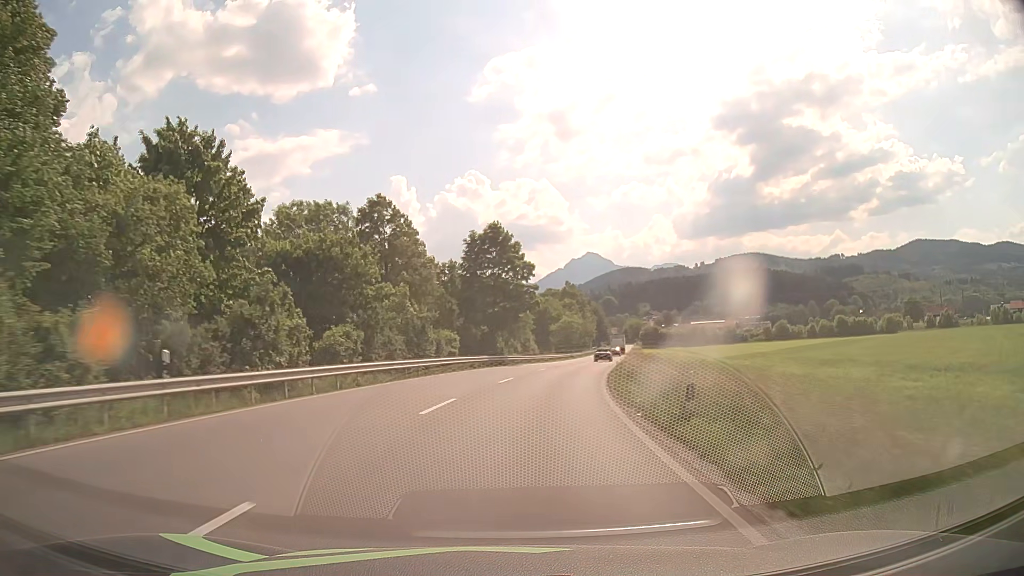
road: primary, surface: asphalt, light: Day
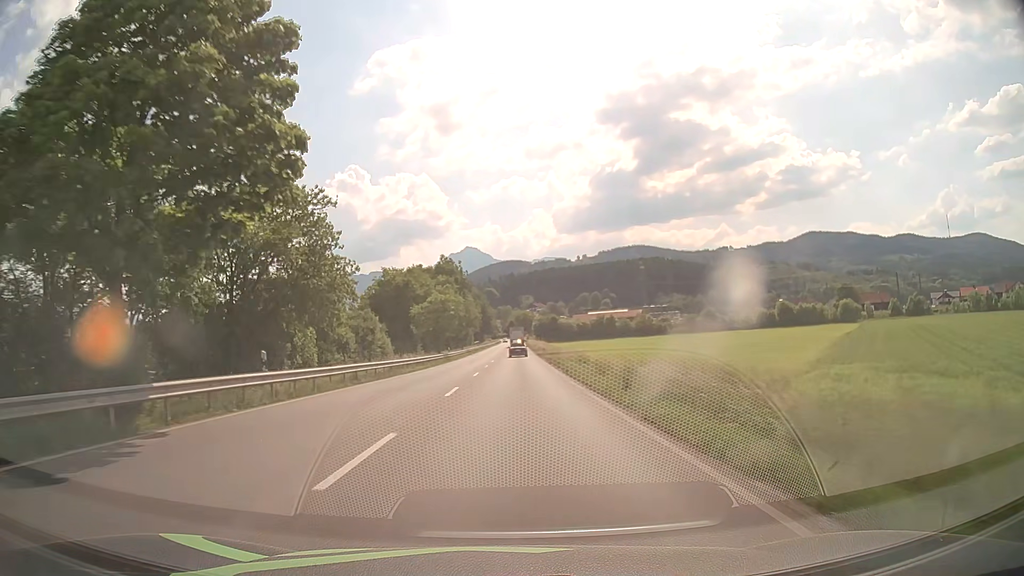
(+4.4, +42.7) m; +10°
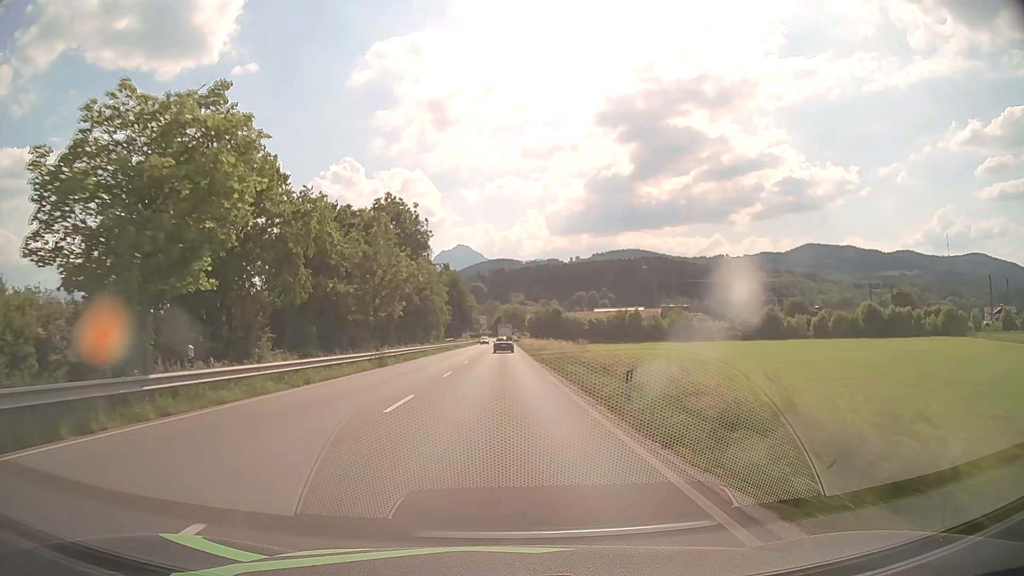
(+1.0, +53.6) m; +1°
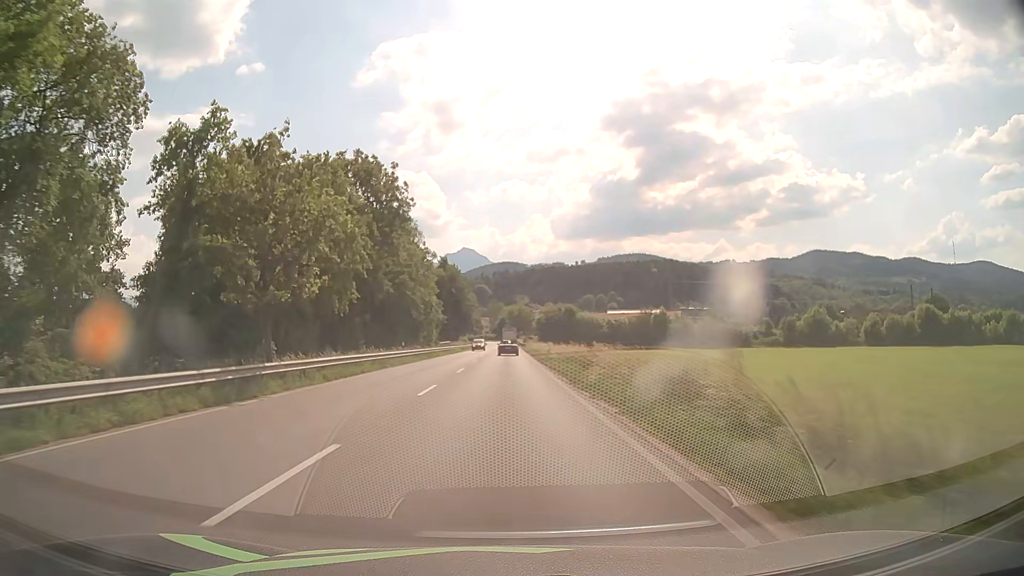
(-0.1, +20.0) m; 0°
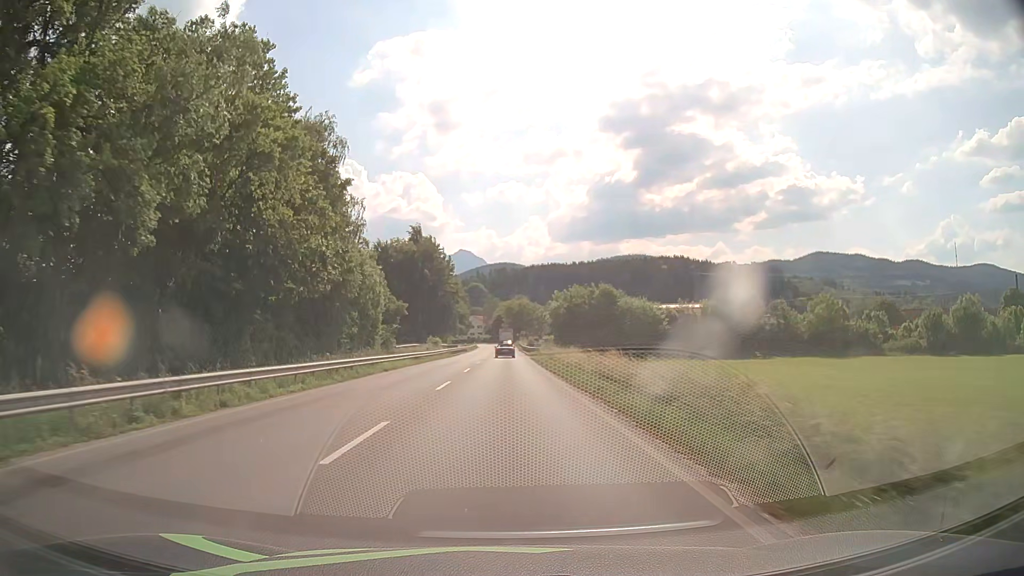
(+0.2, +45.2) m; 0°
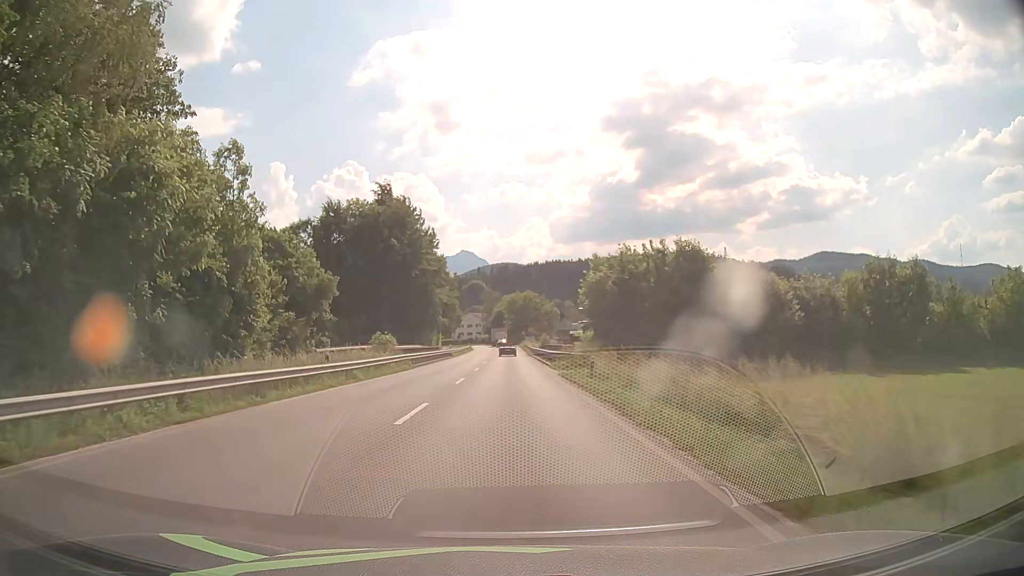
(0.0, +32.3) m; 0°
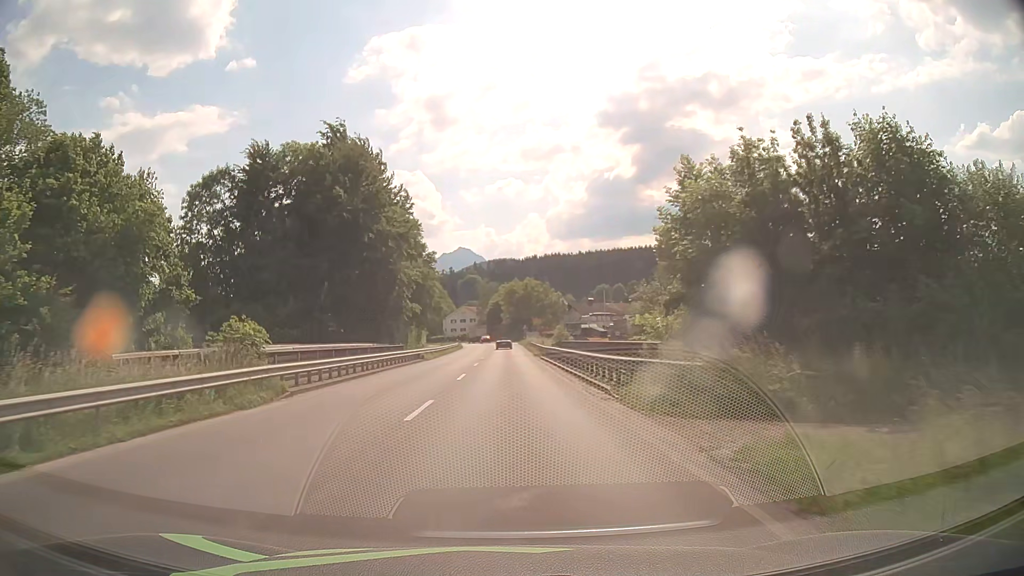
(0.0, +23.4) m; 0°
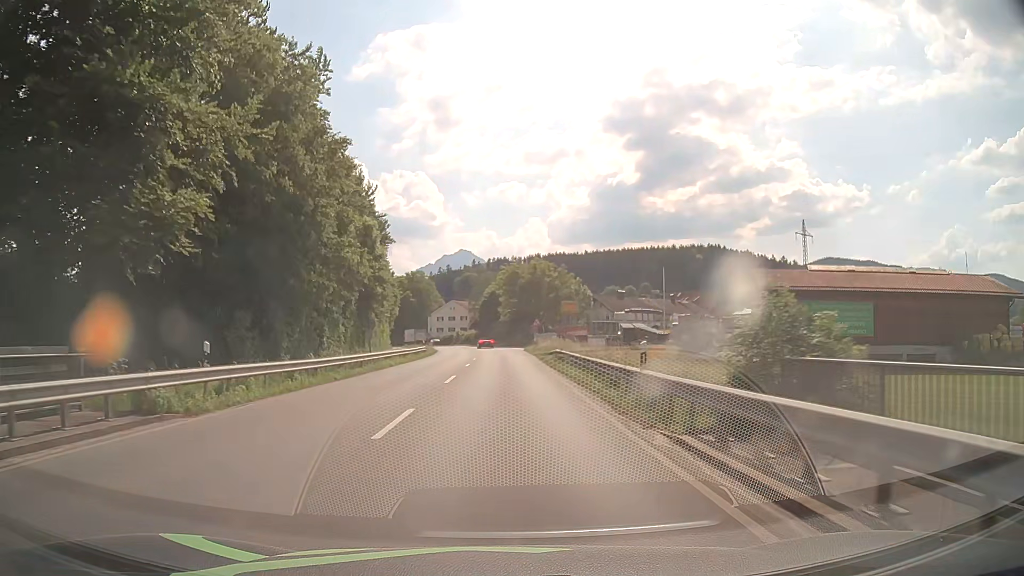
(0.0, +38.4) m; 0°
(0, +10) (0, +20) (0, +30) (0, +40) (0, +50) (-1, +60) (-1, +70) (-2, +80) (-3, +90) (-5, +100) m
